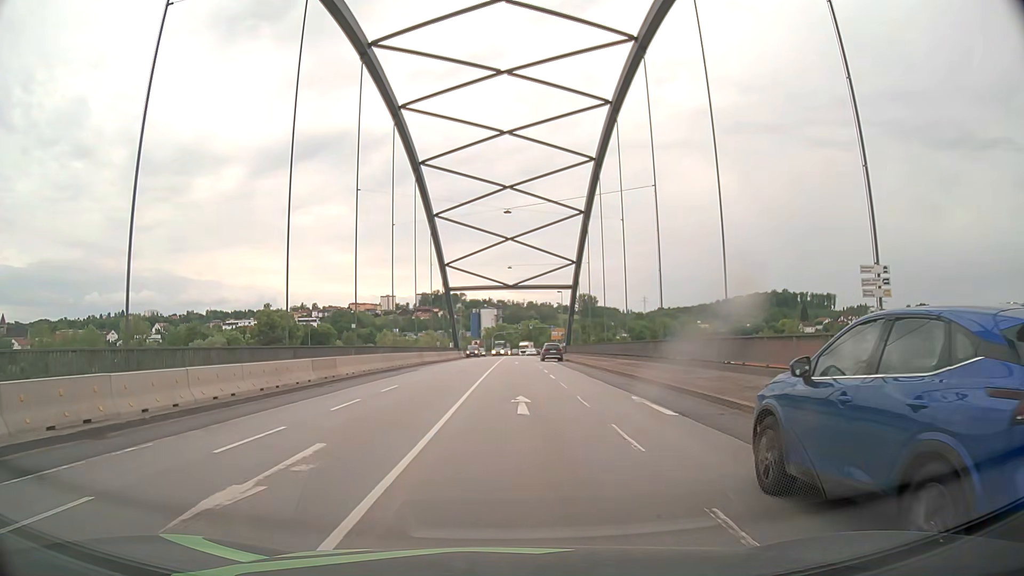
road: primary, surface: asphalt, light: Day
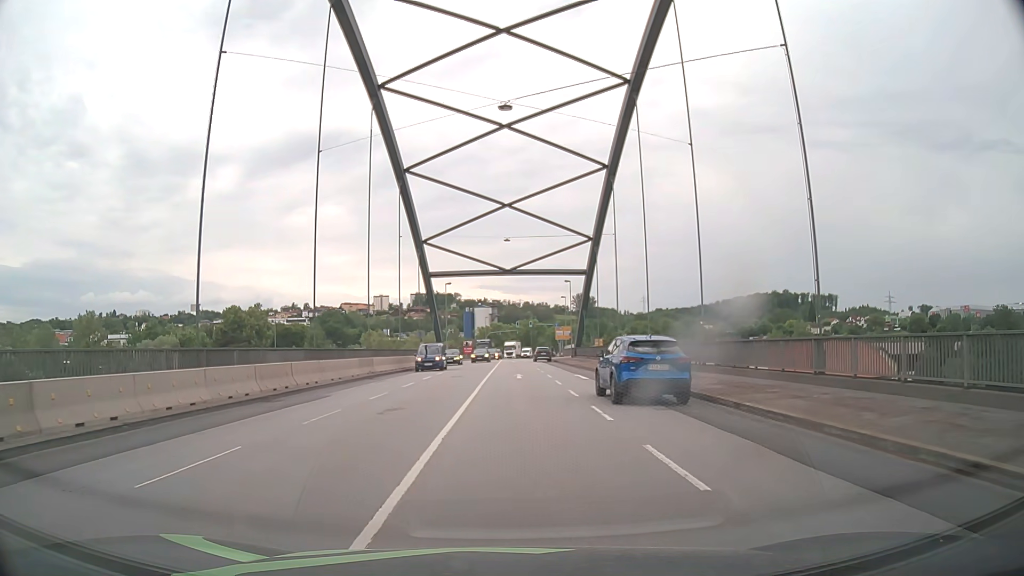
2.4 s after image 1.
(0.0, +20.4) m; 0°
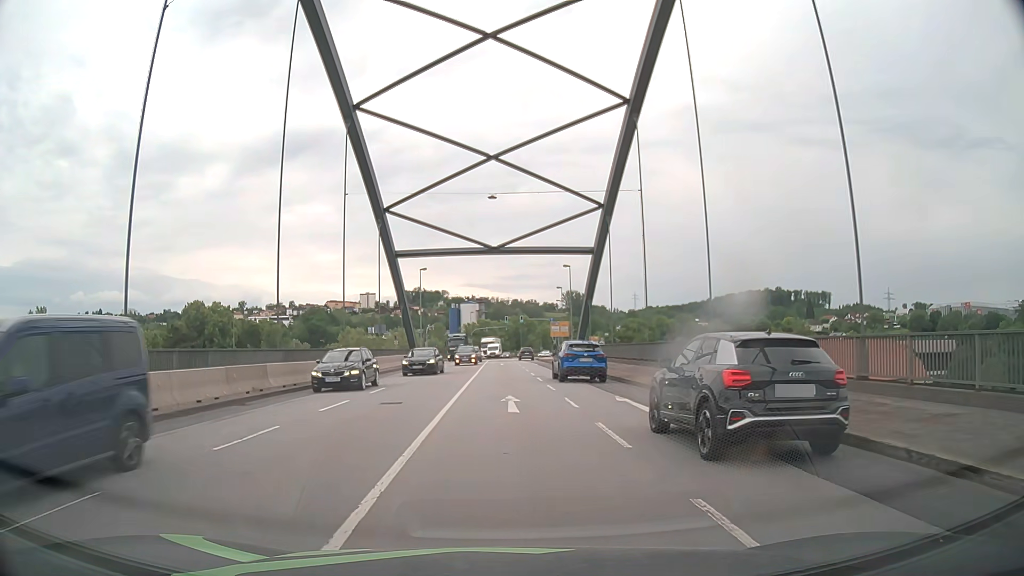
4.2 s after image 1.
(+0.2, +15.3) m; +1°
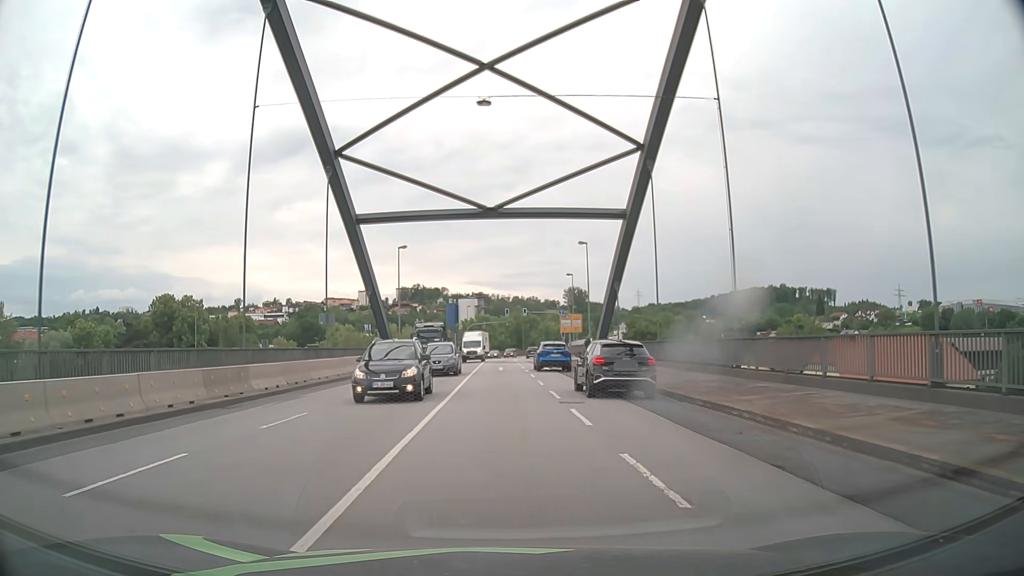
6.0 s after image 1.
(-0.1, +15.5) m; 0°
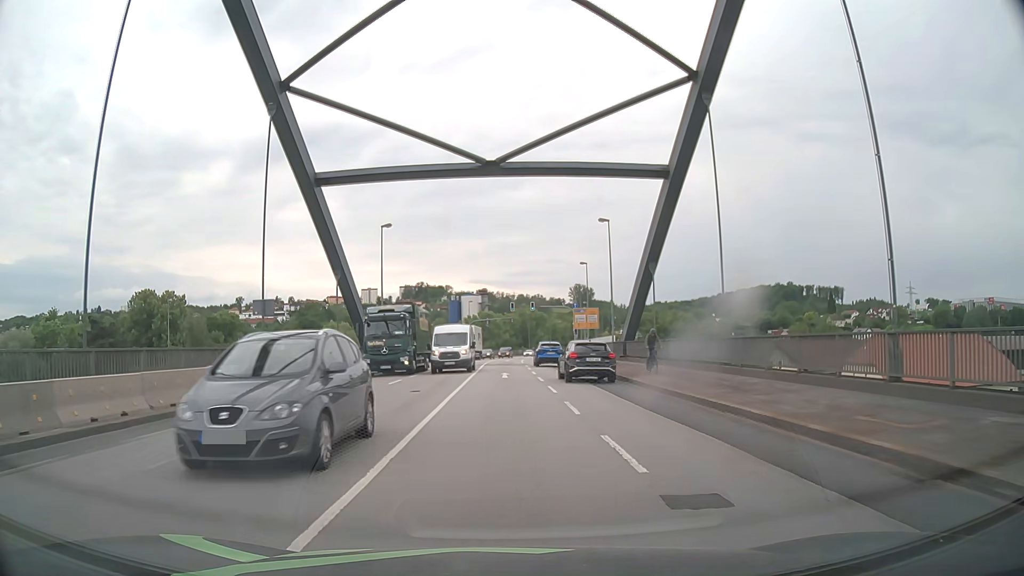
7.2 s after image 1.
(-0.1, +10.4) m; -1°
(0, +10) (0, +20) (0, +30) (0, +40) (0, +50) (0, +60) (+1, +70) (+1, +80) (+3, +90) (+4, +100) m
